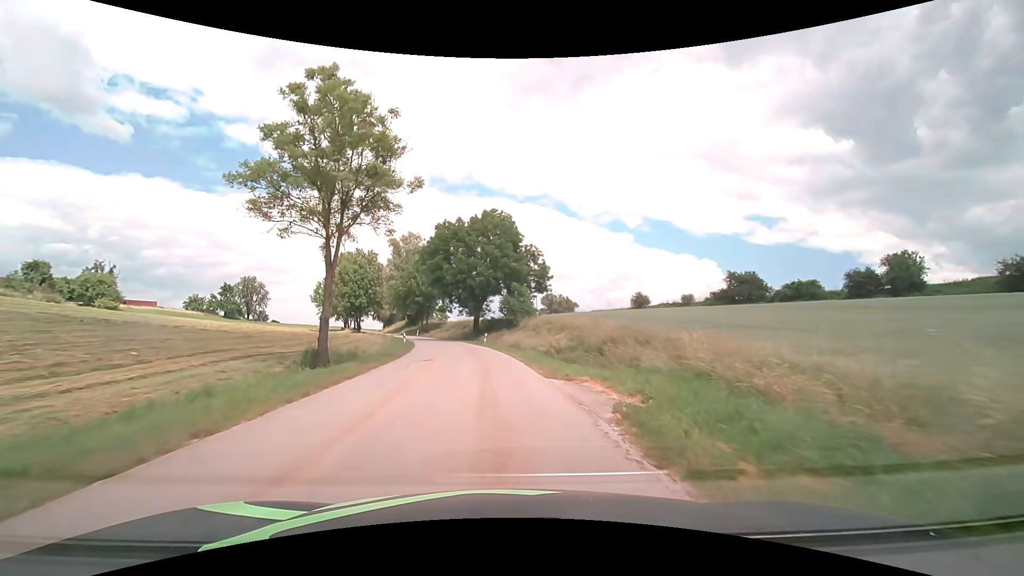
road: tertiary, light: Day
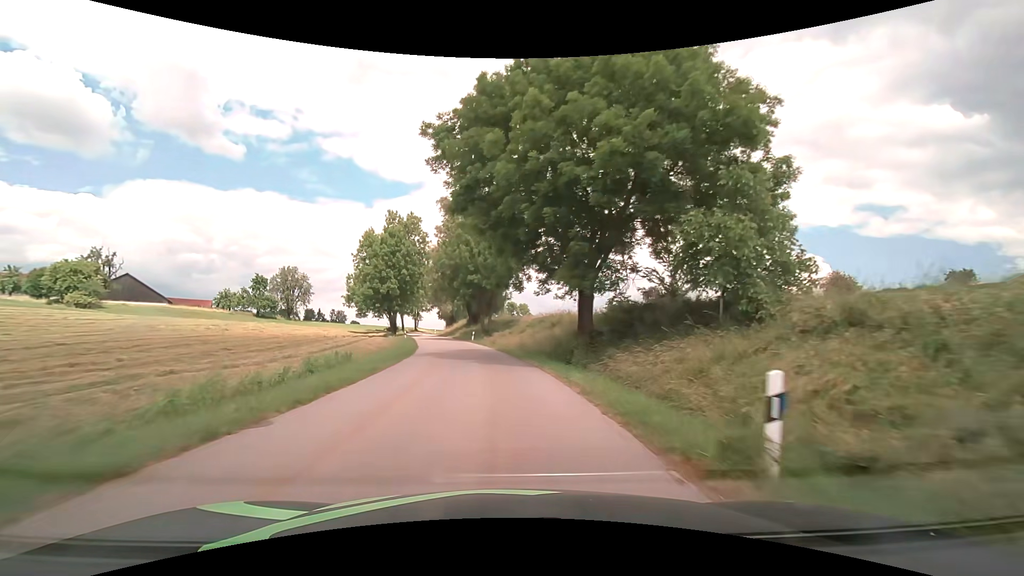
(-3.4, +40.3) m; -10°
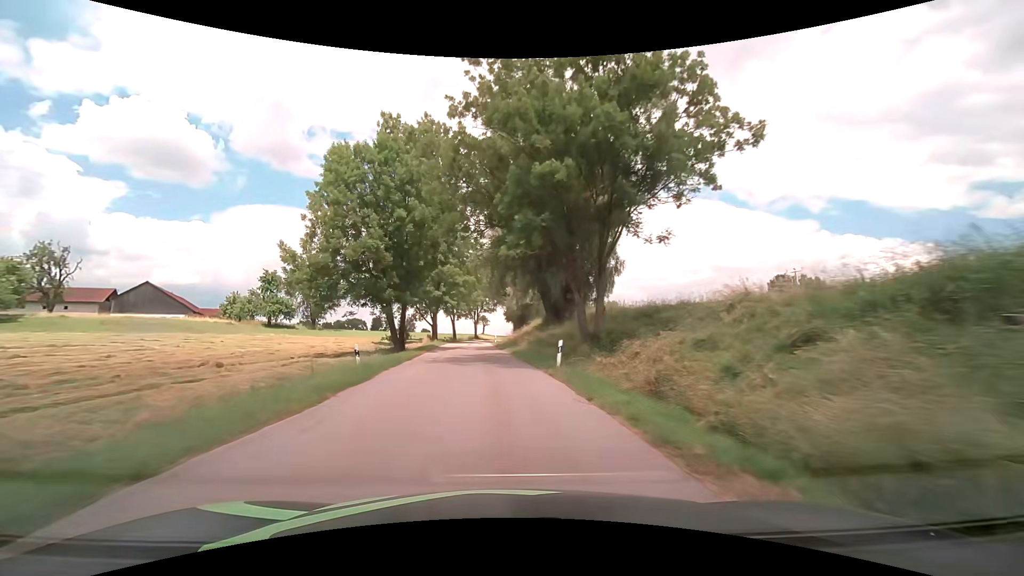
(-2.6, +37.4) m; -9°
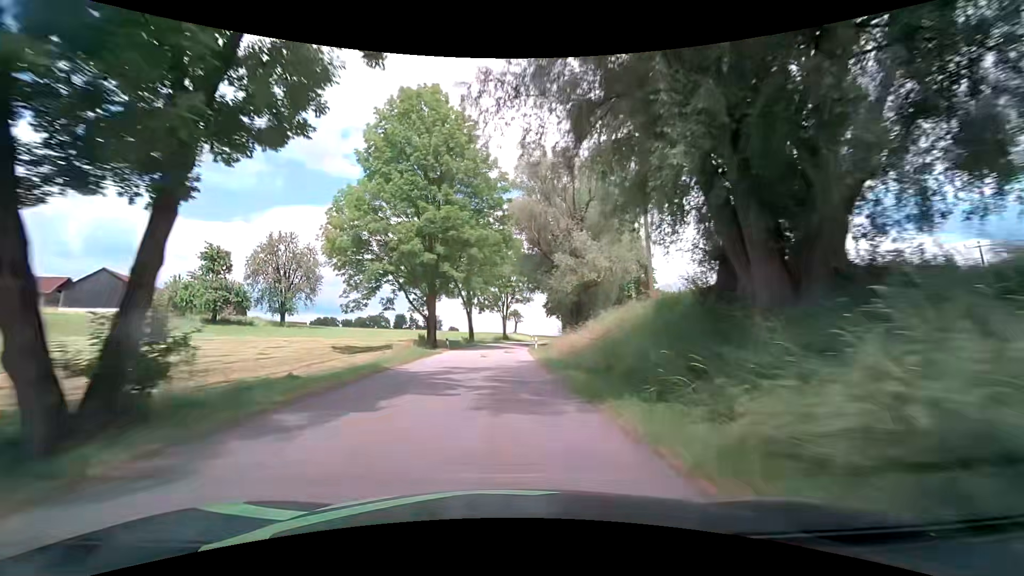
(-1.2, +29.6) m; -4°
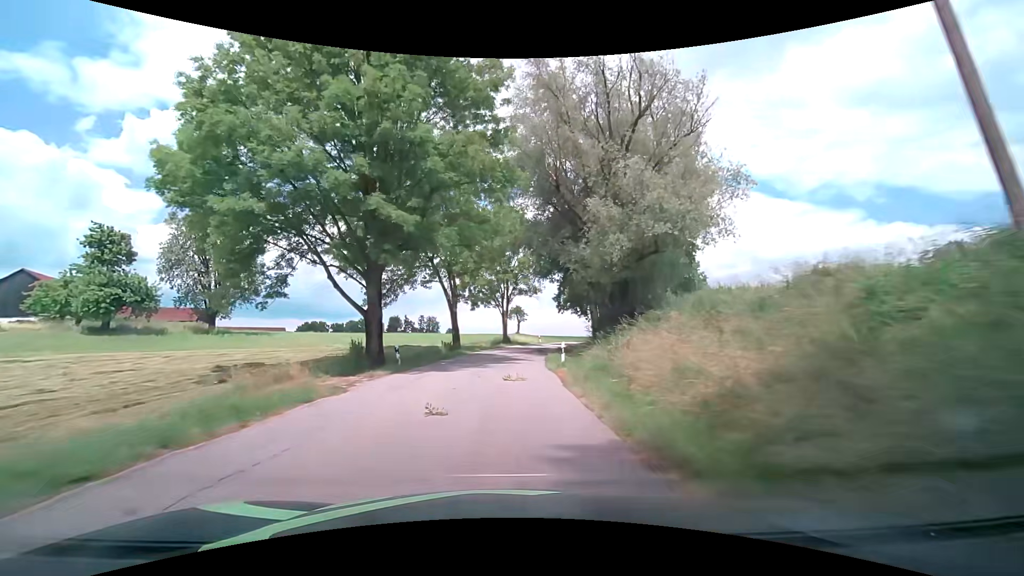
(0.0, +17.8) m; 0°
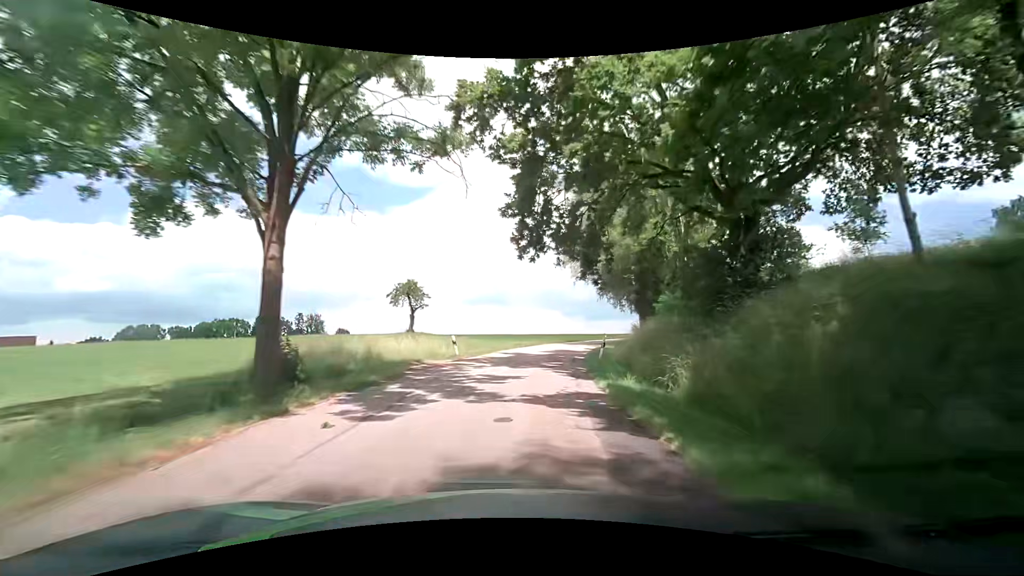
(+2.2, +46.5) m; +9°
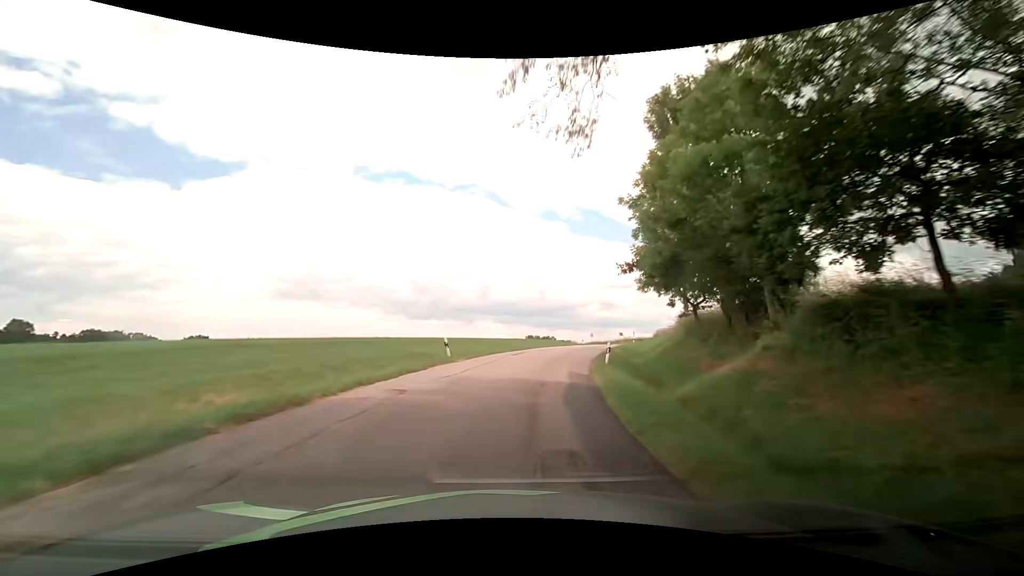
(+8.6, +49.2) m; +20°
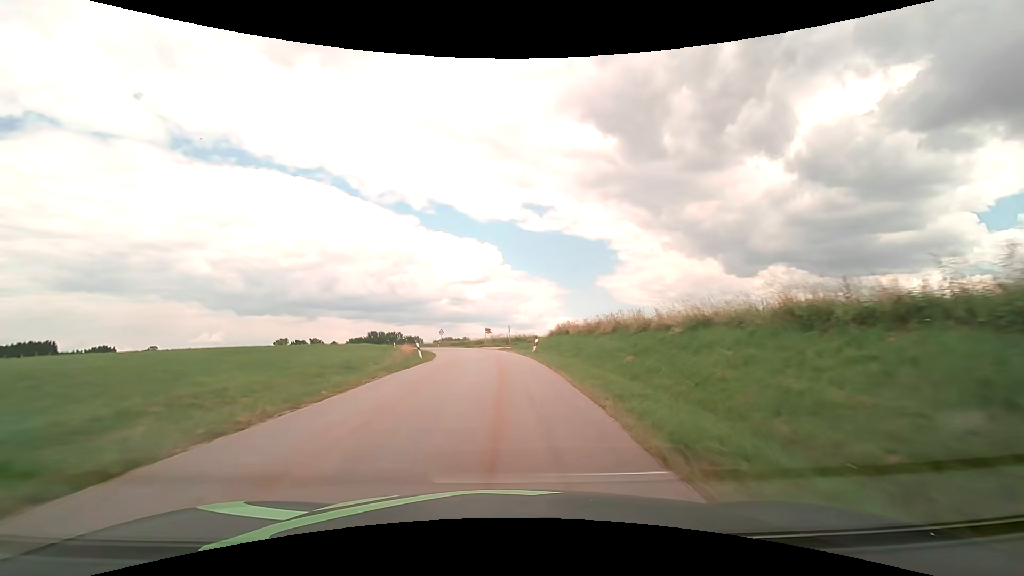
(+6.9, +40.4) m; +18°
(0, +10) (0, +20) (-1, +30) (-2, +40) (-3, +50) (-6, +60) (-8, +69) (-12, +79) (-16, +88) (-20, +97) m
